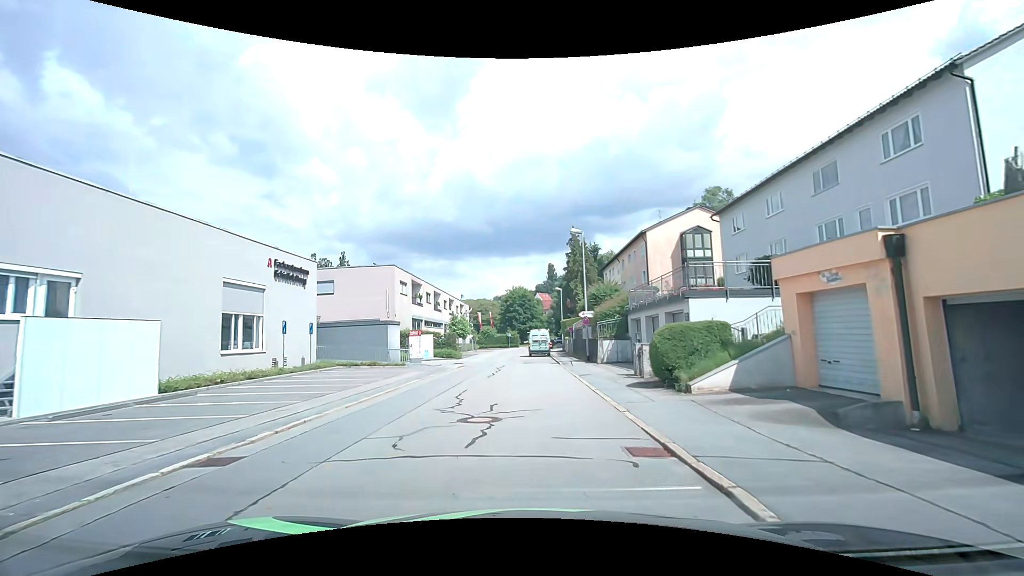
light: Day
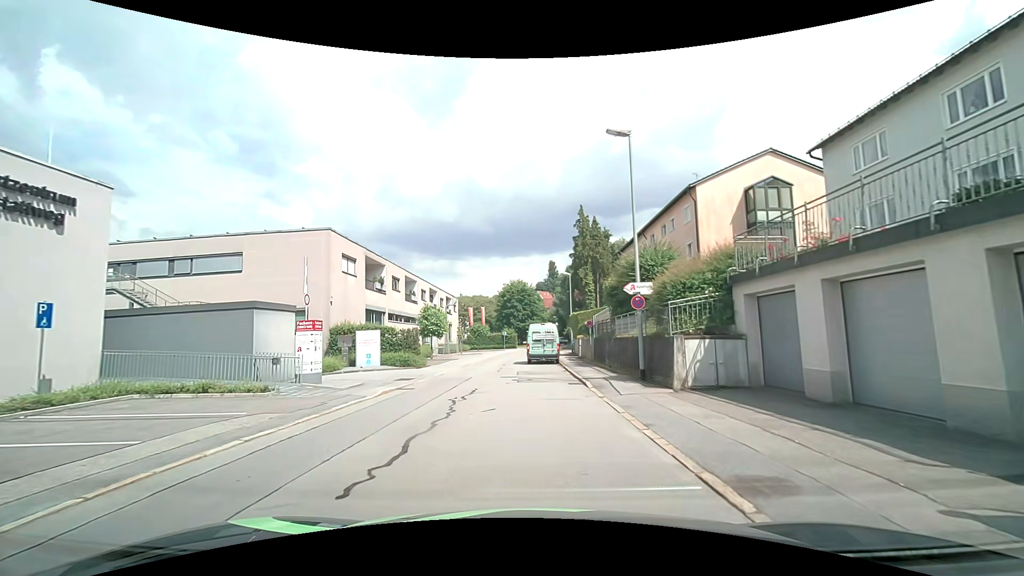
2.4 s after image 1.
(0.0, +14.9) m; 0°
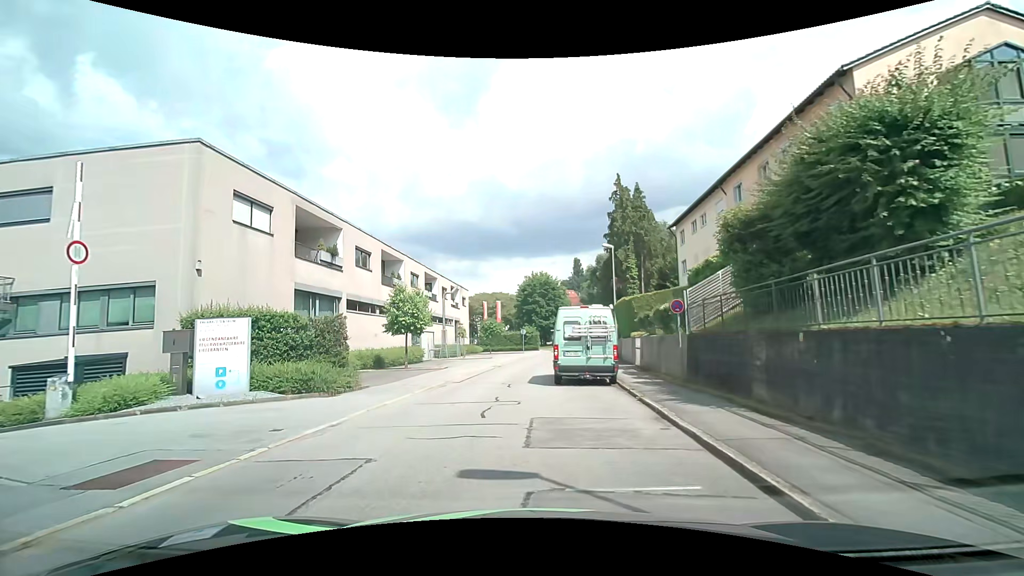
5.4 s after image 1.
(-0.2, +14.4) m; -2°
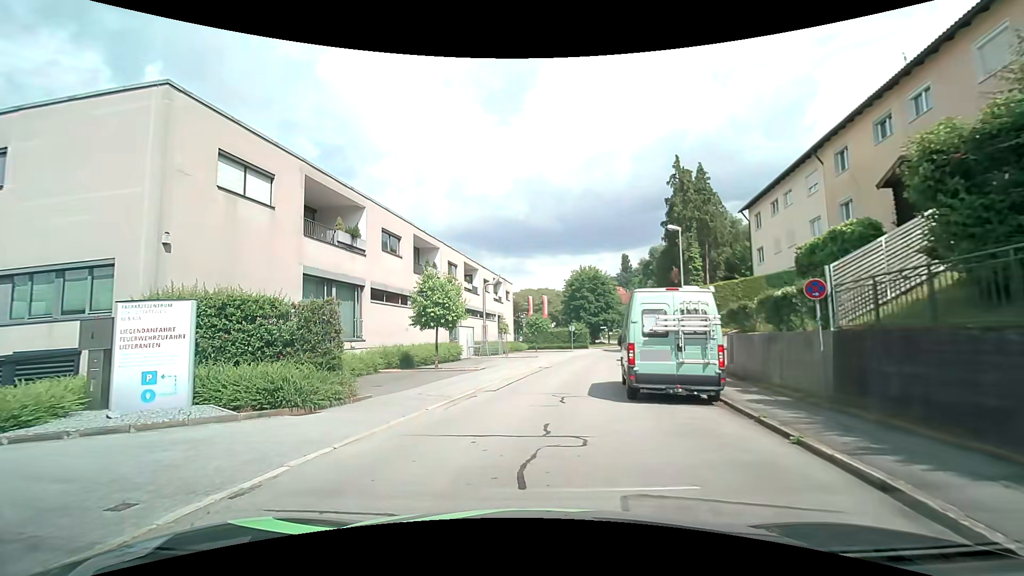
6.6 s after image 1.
(-0.3, +4.6) m; -6°
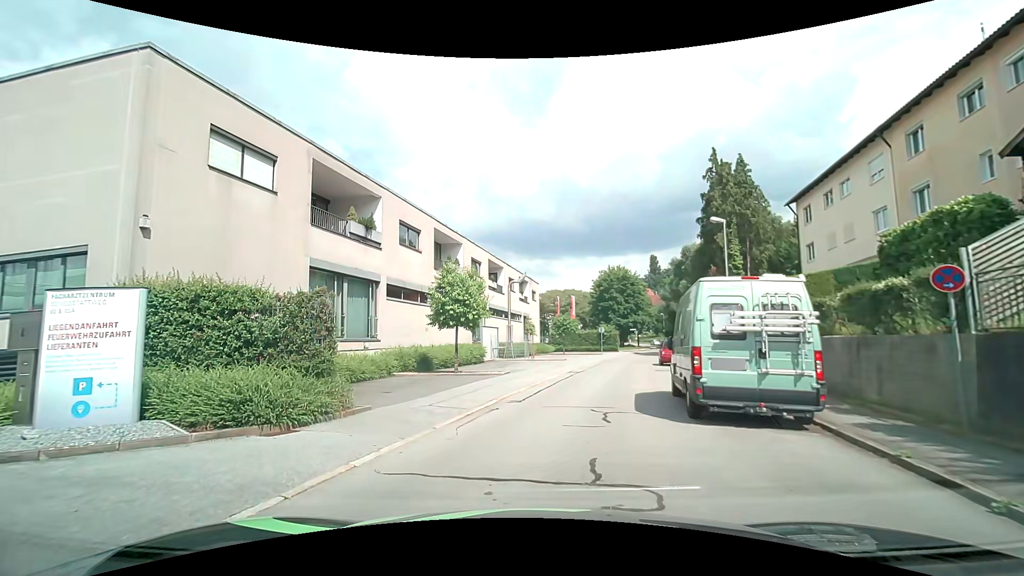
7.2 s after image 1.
(-0.1, +2.2) m; -5°
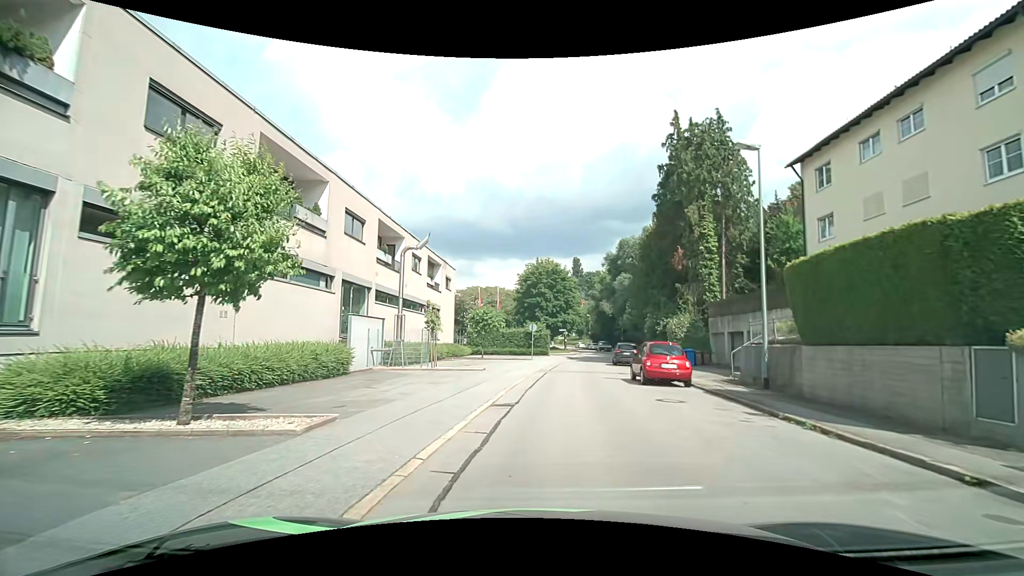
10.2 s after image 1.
(+0.7, +12.8) m; +10°
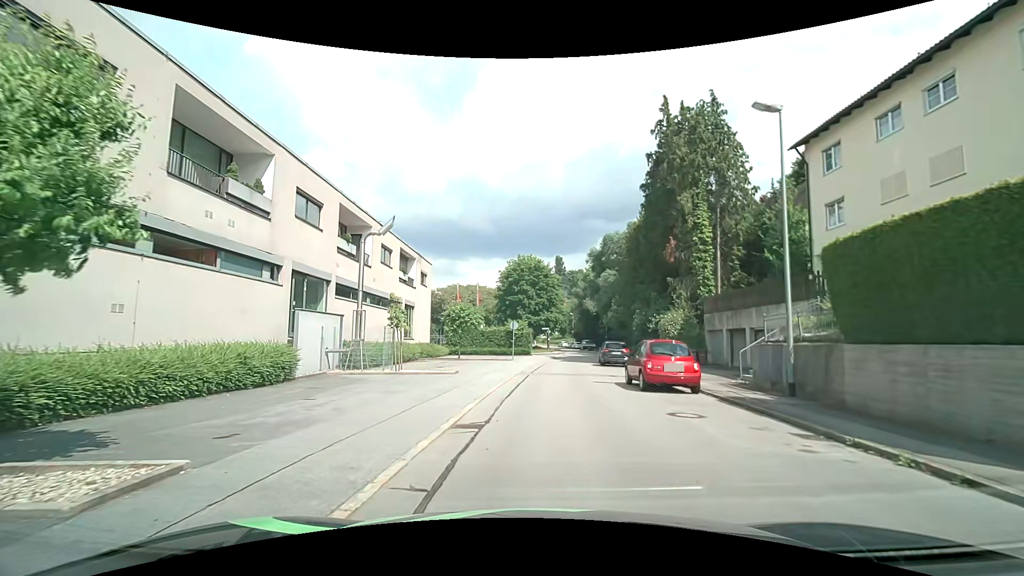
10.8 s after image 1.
(+0.1, +3.0) m; +3°
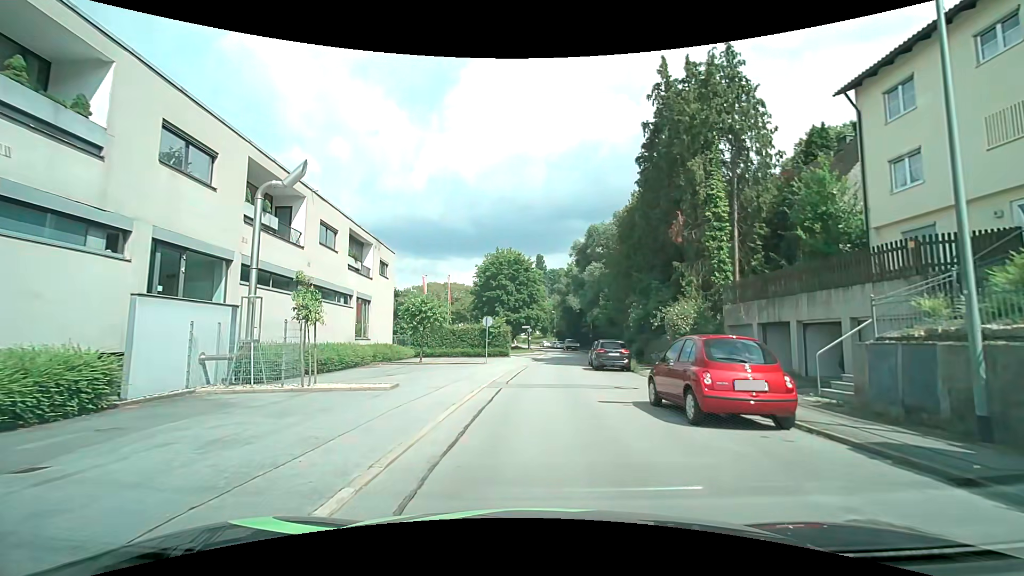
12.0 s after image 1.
(+0.1, +6.4) m; +2°
